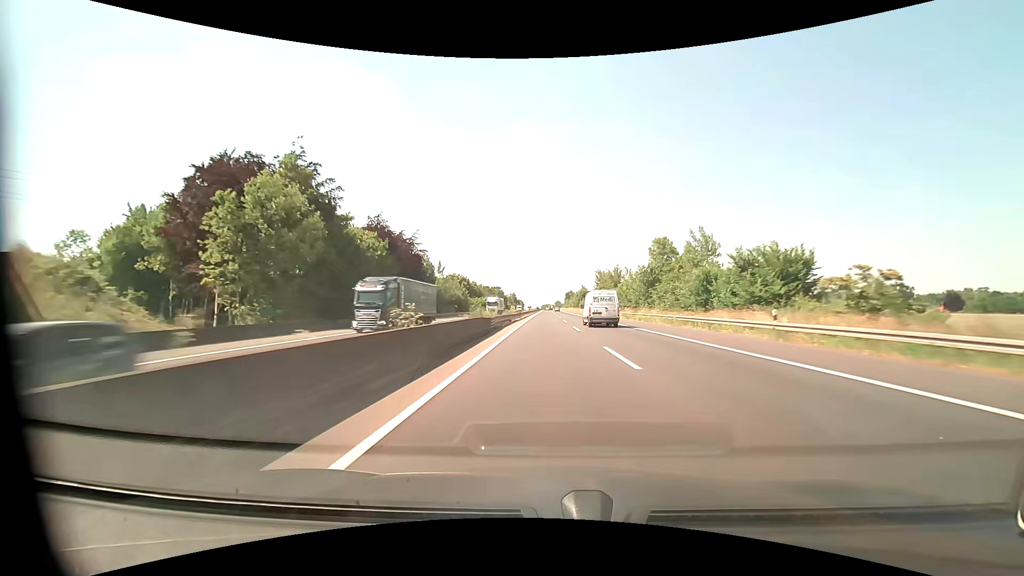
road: motorway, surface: asphalt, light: Day
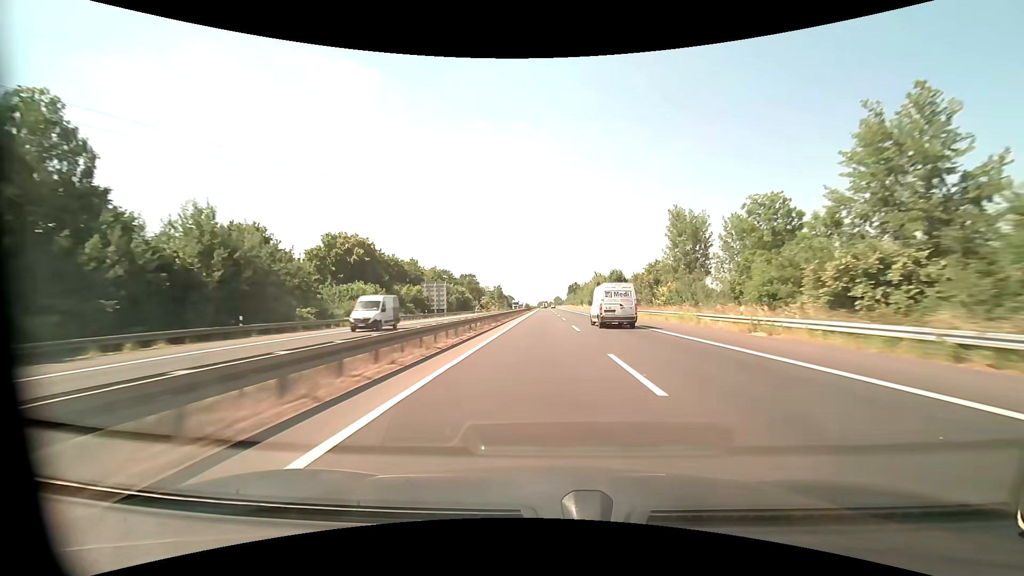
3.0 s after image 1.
(+0.1, +93.2) m; 0°
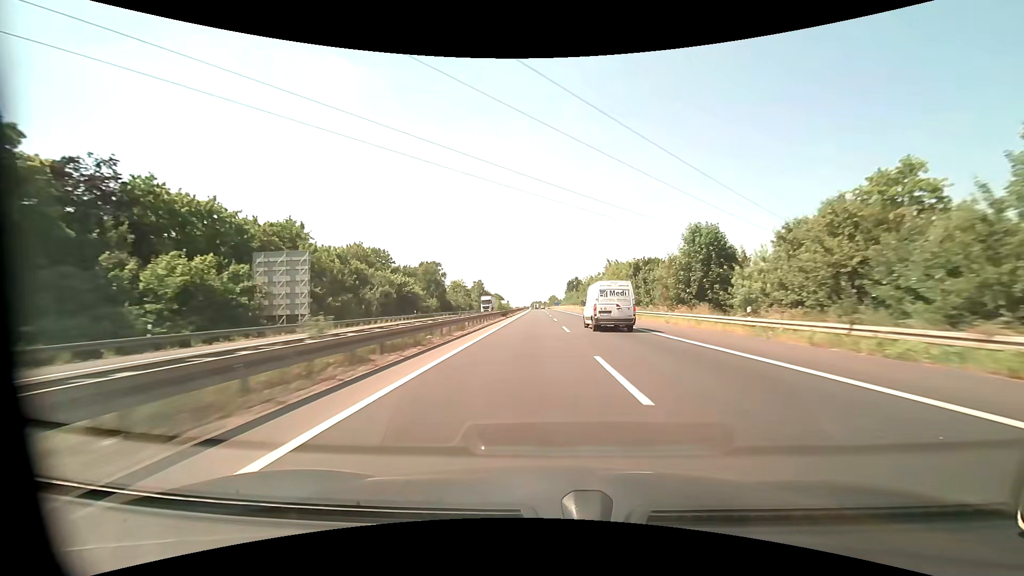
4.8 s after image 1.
(+0.2, +54.4) m; +1°
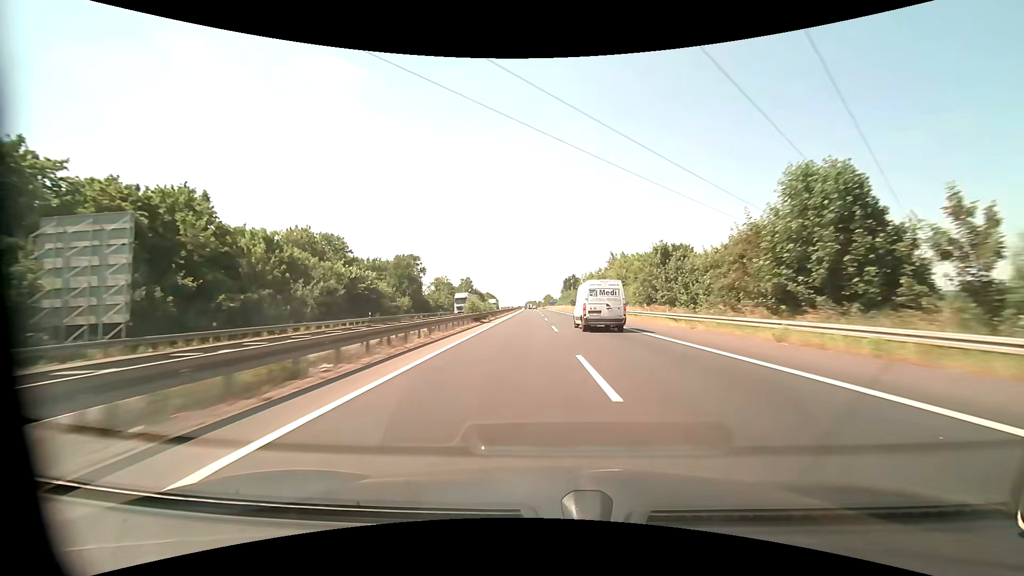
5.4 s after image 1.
(+0.1, +17.7) m; +1°
